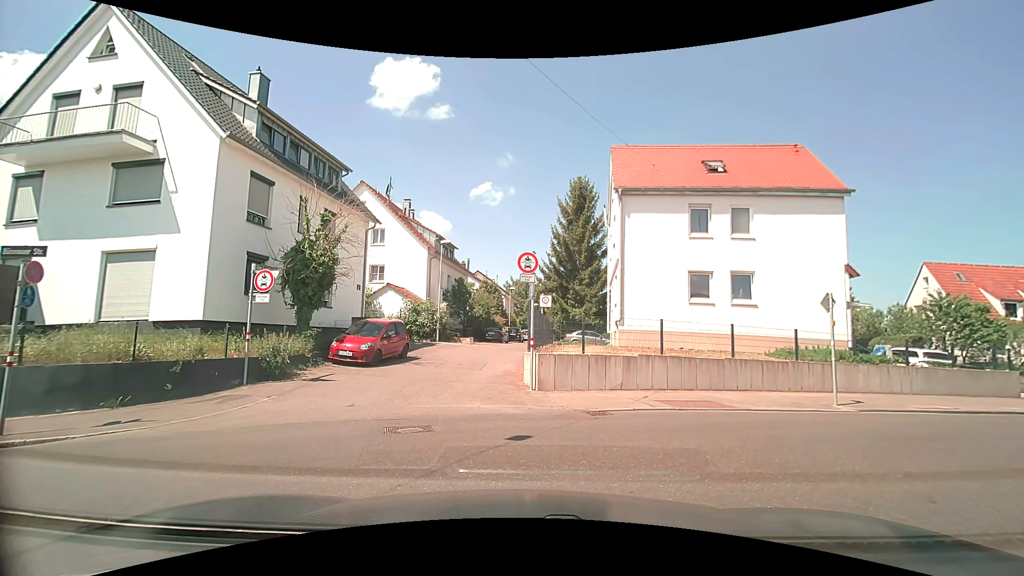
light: Day
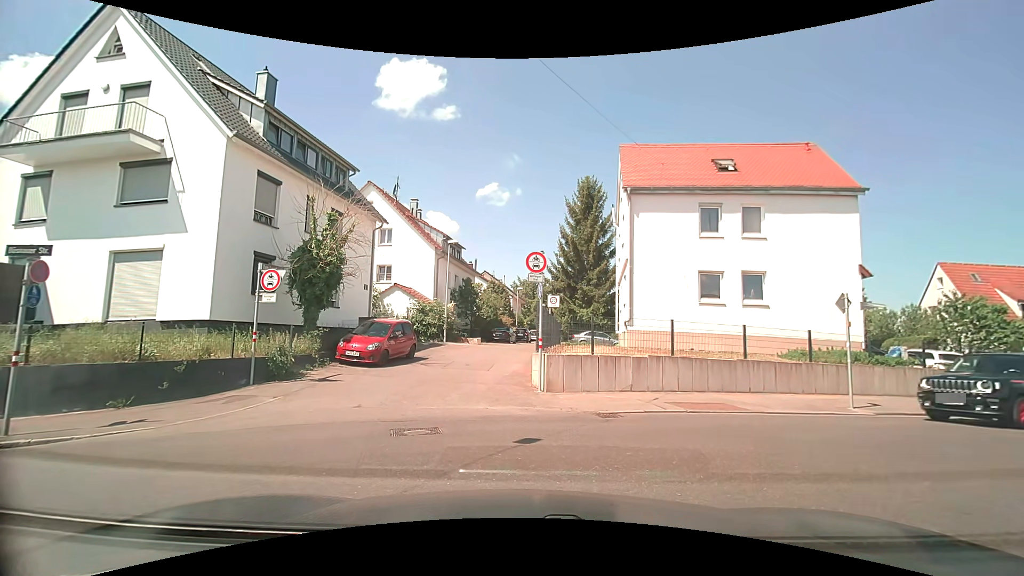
(0.0, +0.2) m; 0°
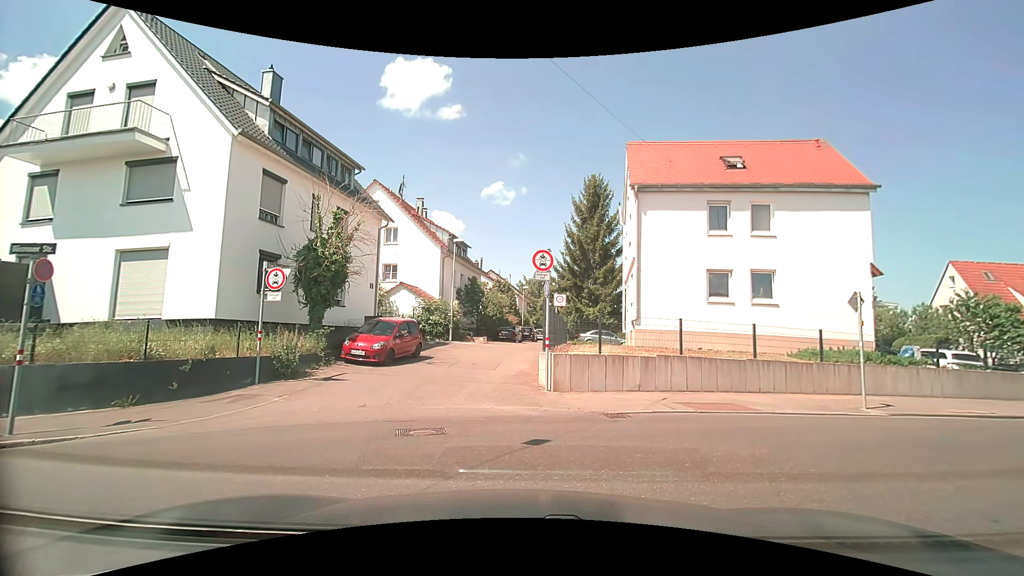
(0.0, +0.2) m; 0°
